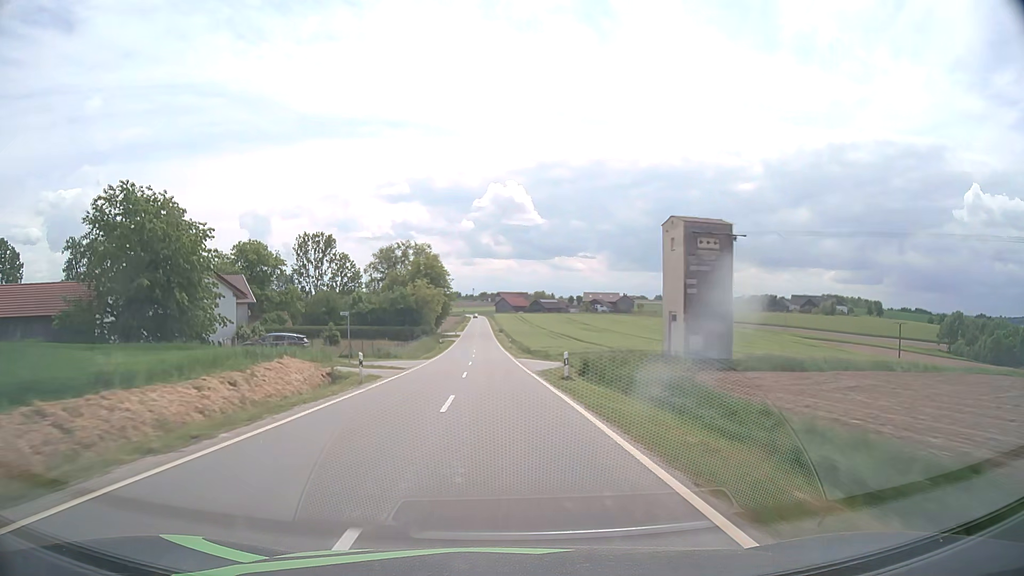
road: tertiary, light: Day
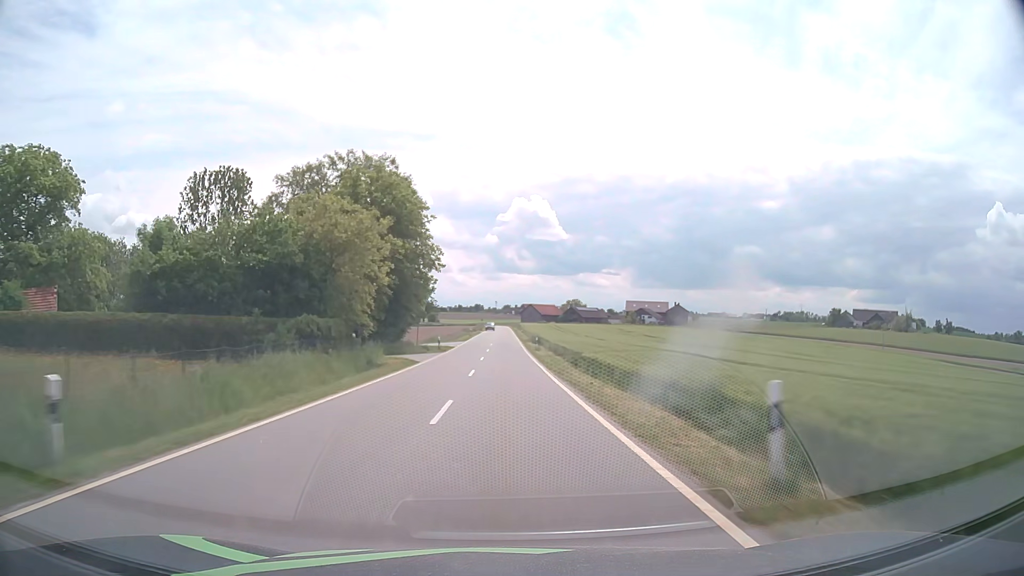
(-2.0, +63.2) m; -2°
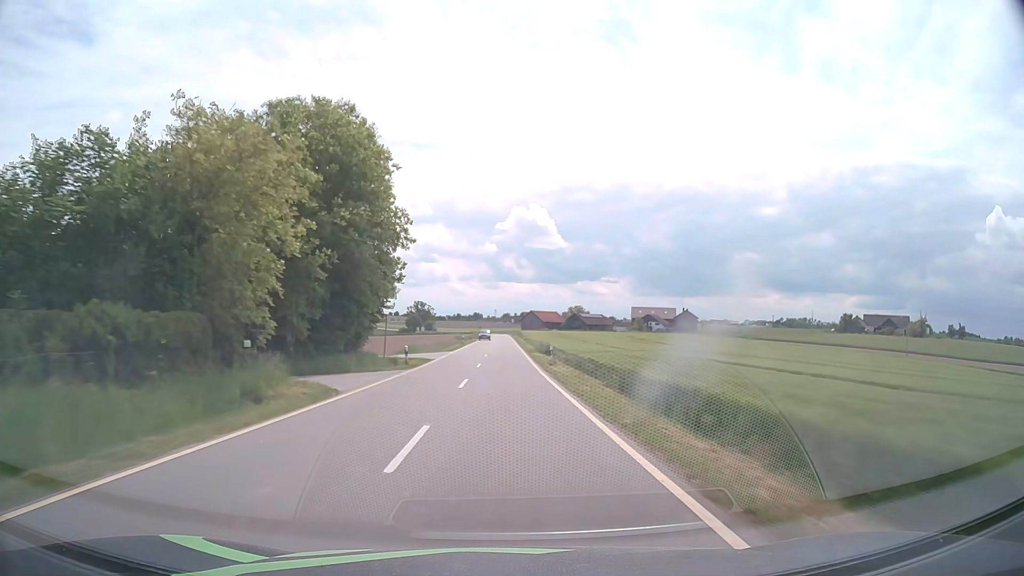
(0.0, +15.8) m; 0°
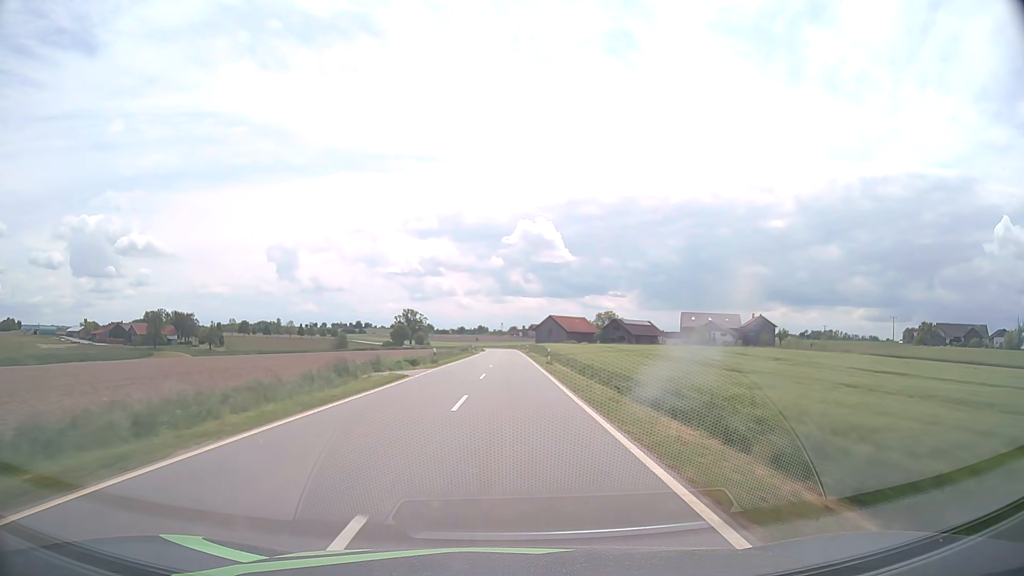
(-0.2, +78.6) m; -1°
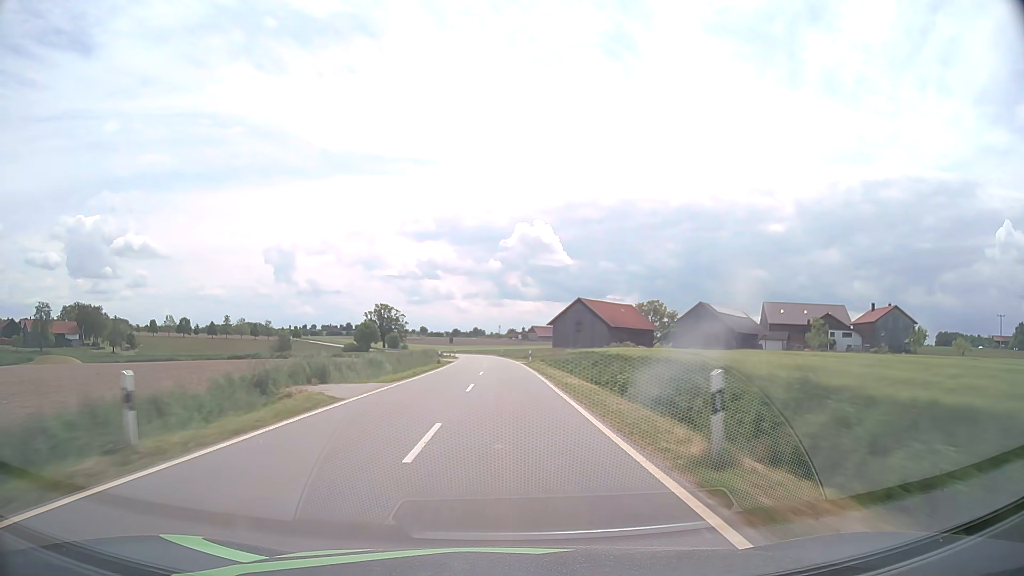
(+0.5, +78.7) m; 0°
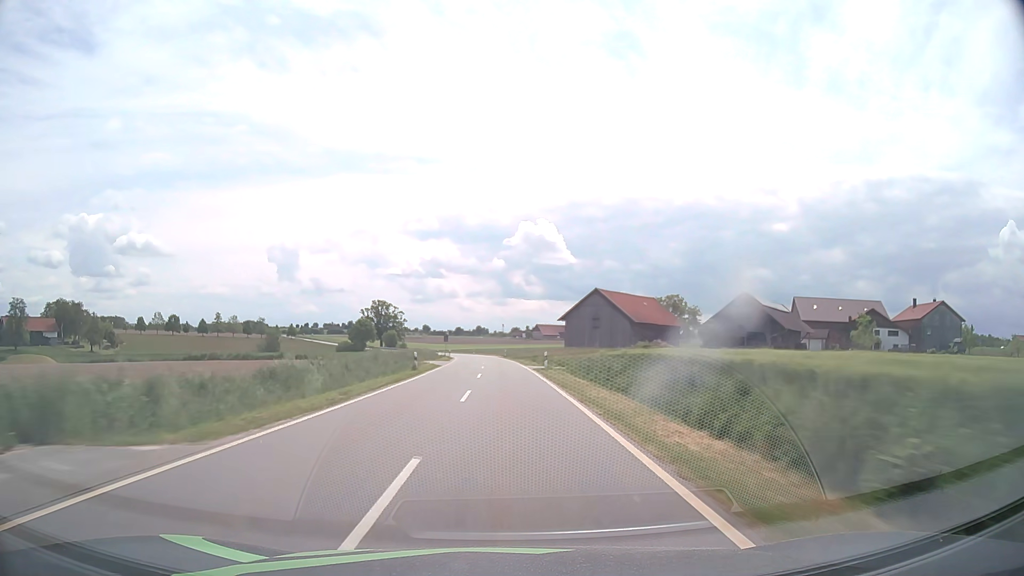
(0.0, +15.8) m; 0°
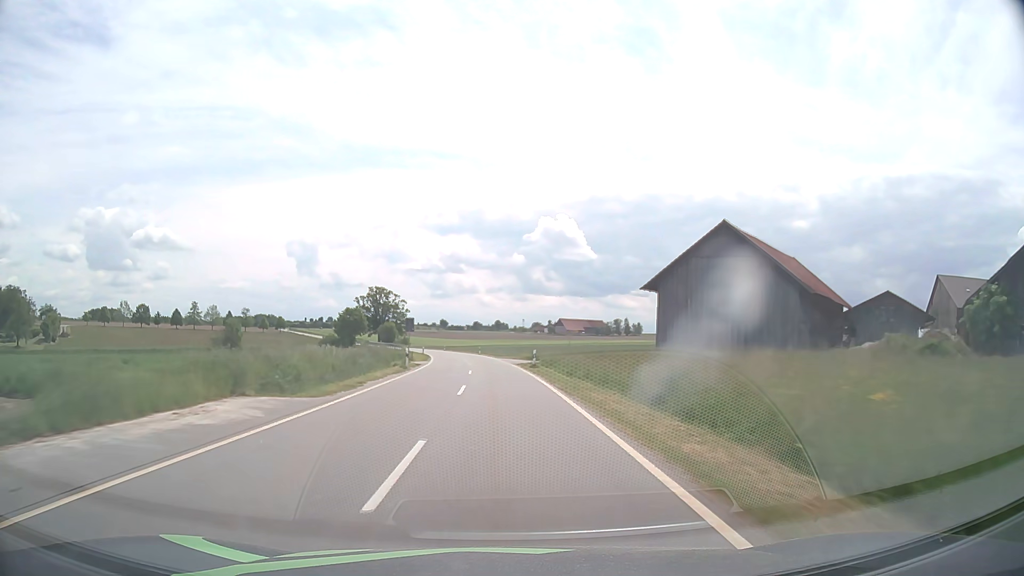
(-0.5, +47.4) m; -2°
